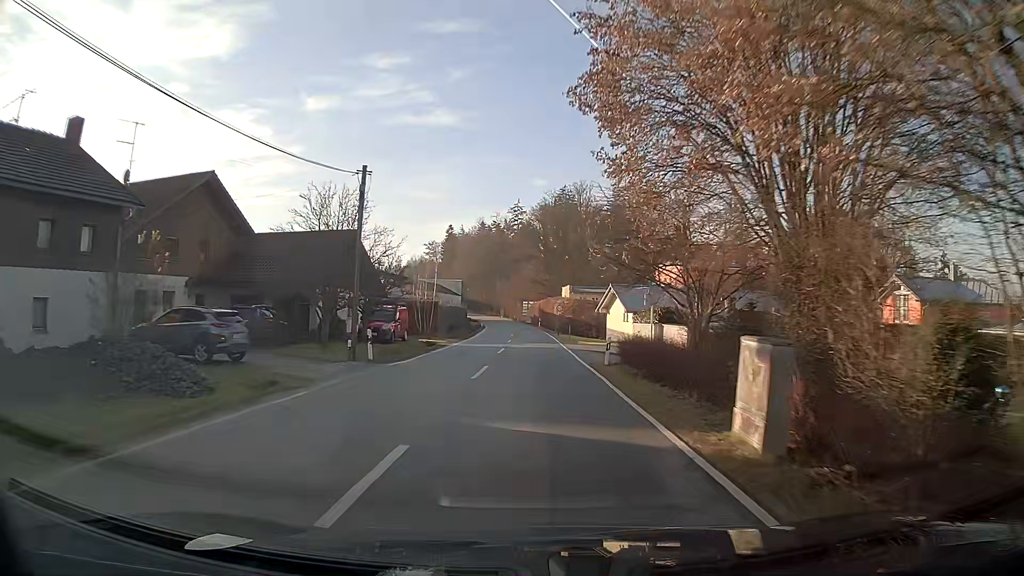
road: tertiary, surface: asphalt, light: Day
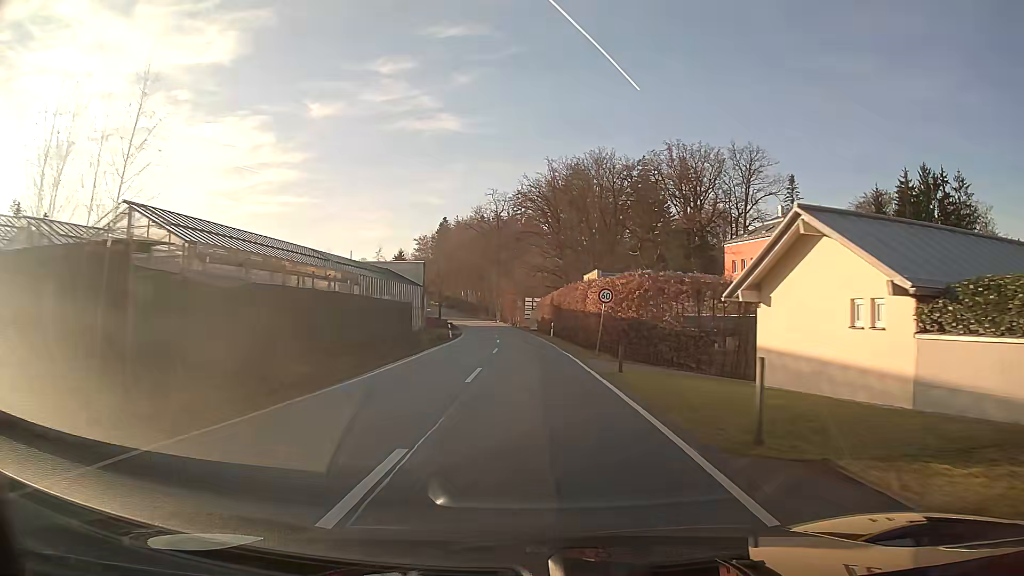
(-0.1, +36.4) m; -1°
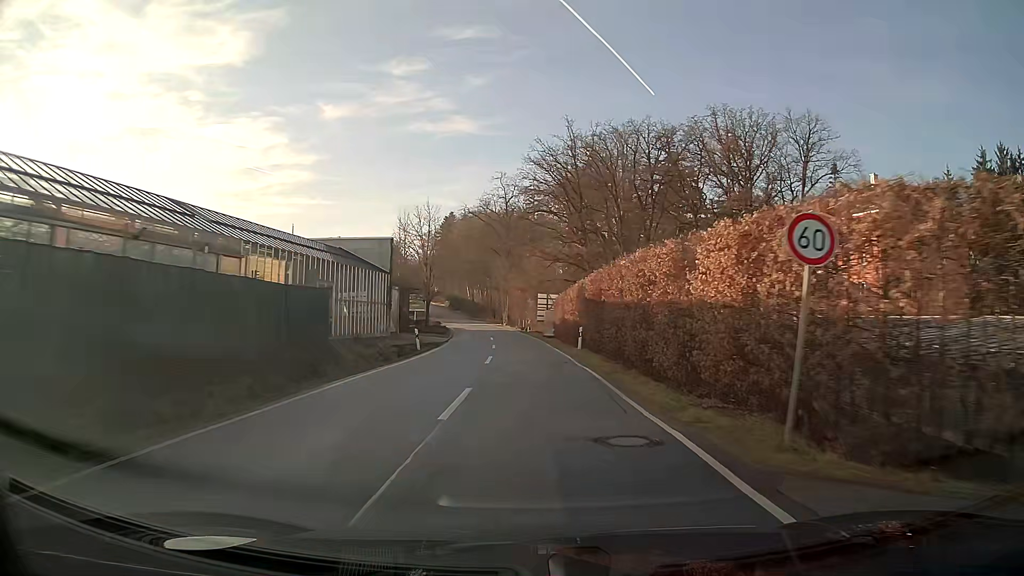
(-0.2, +18.0) m; -1°
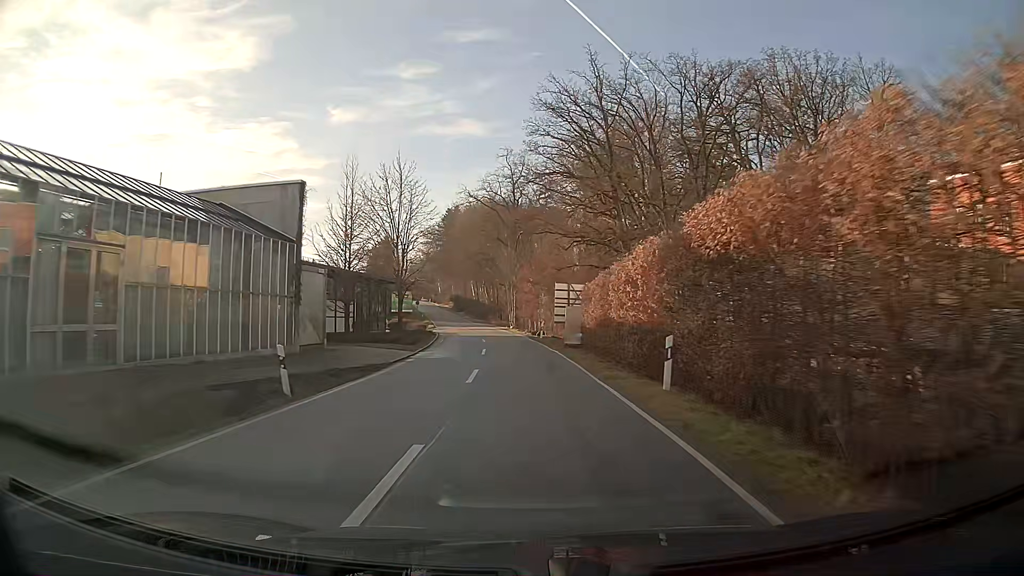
(-0.2, +17.7) m; -1°
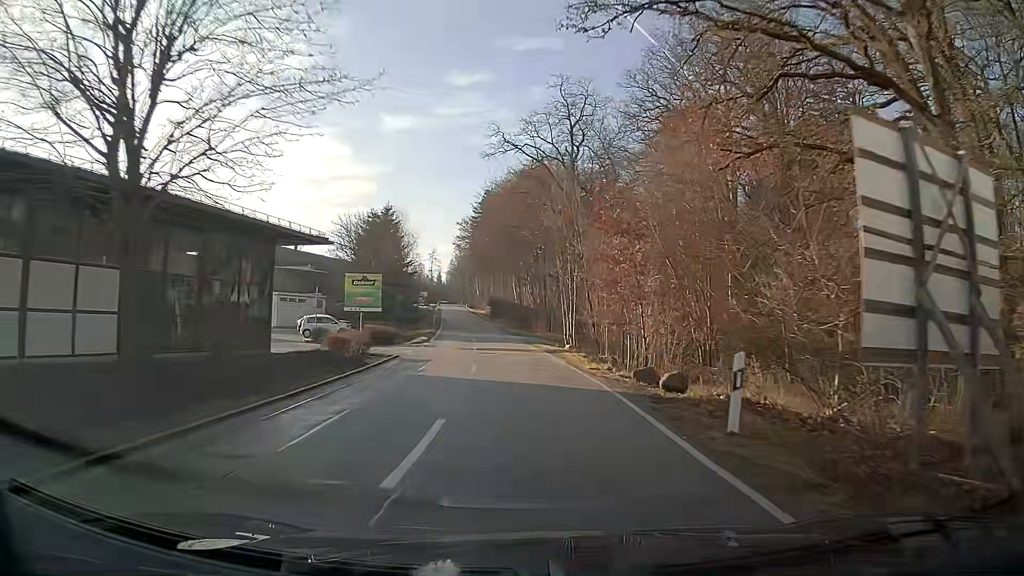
(-1.3, +34.4) m; -5°
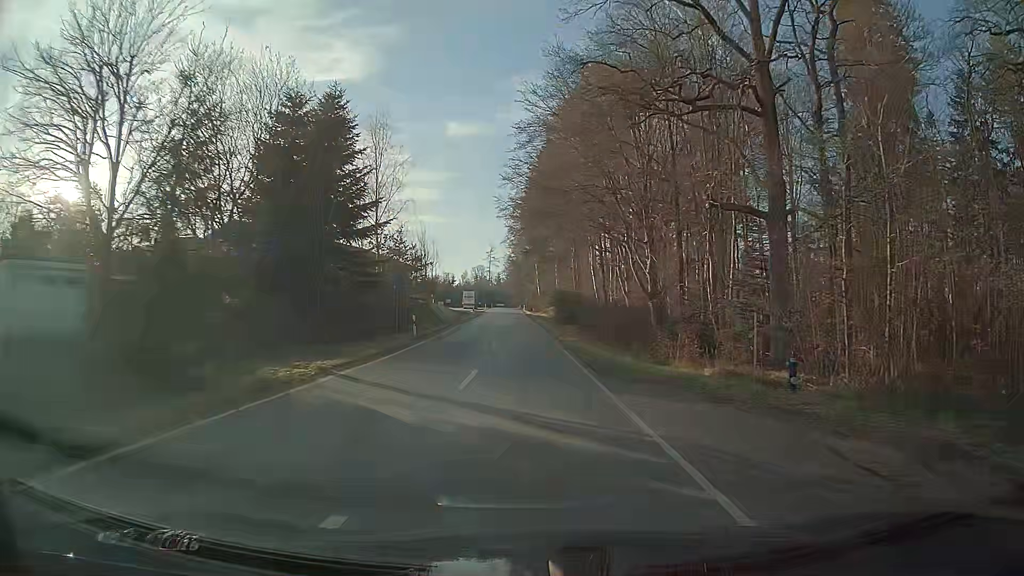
(-2.1, +42.1) m; -5°
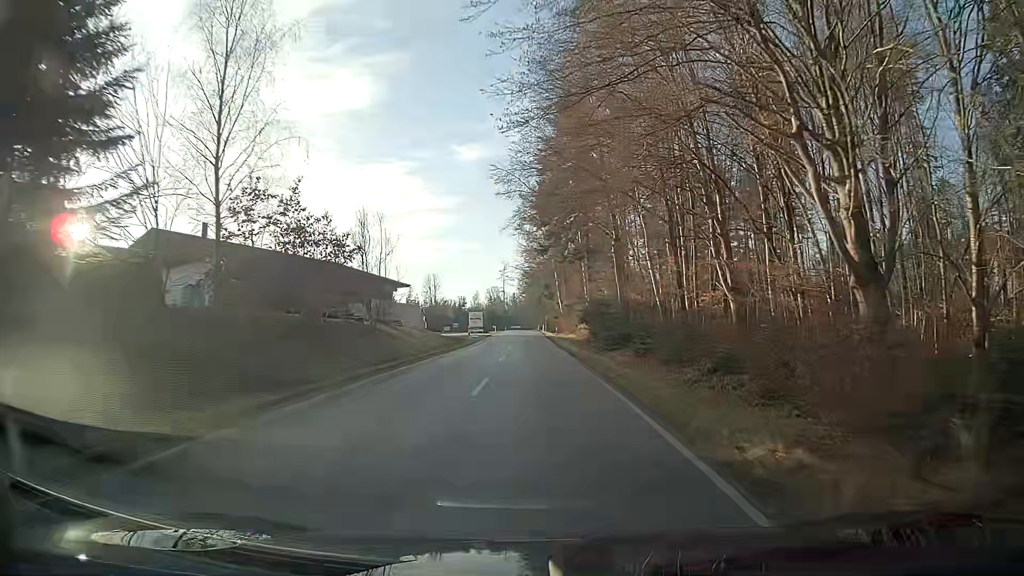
(-0.3, +25.3) m; -2°
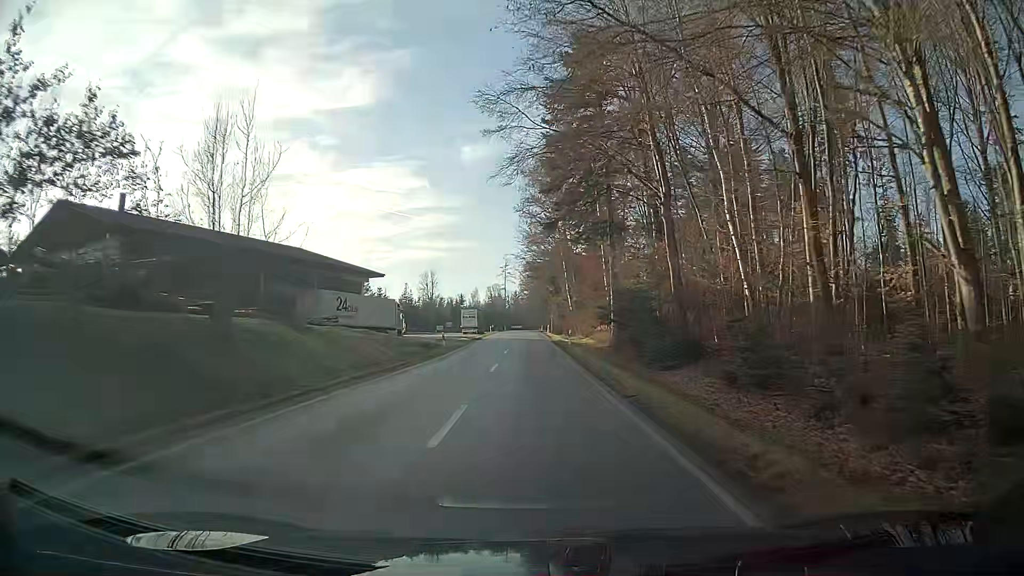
(-0.1, +17.1) m; 0°
